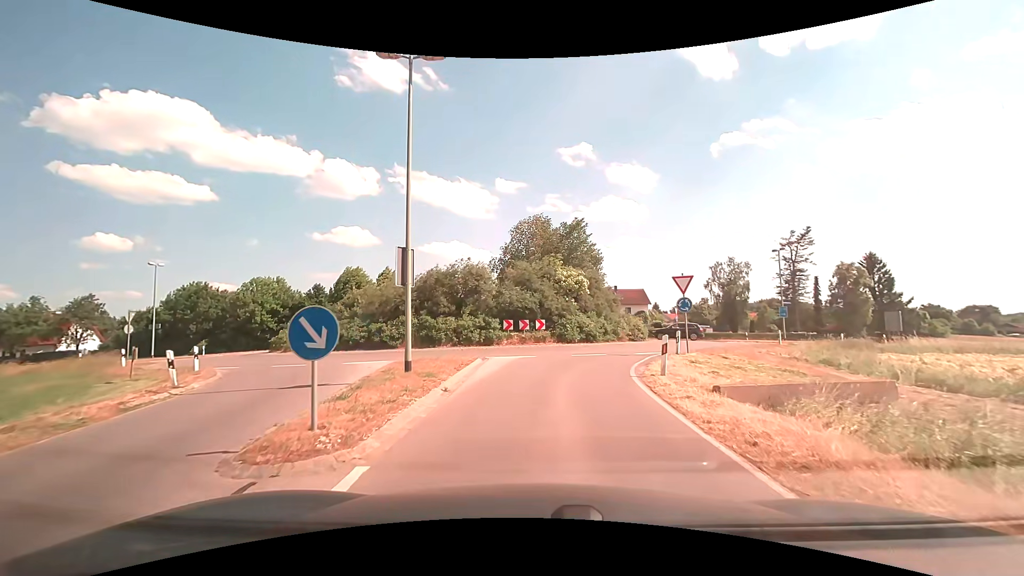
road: tertiary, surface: asphalt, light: Day
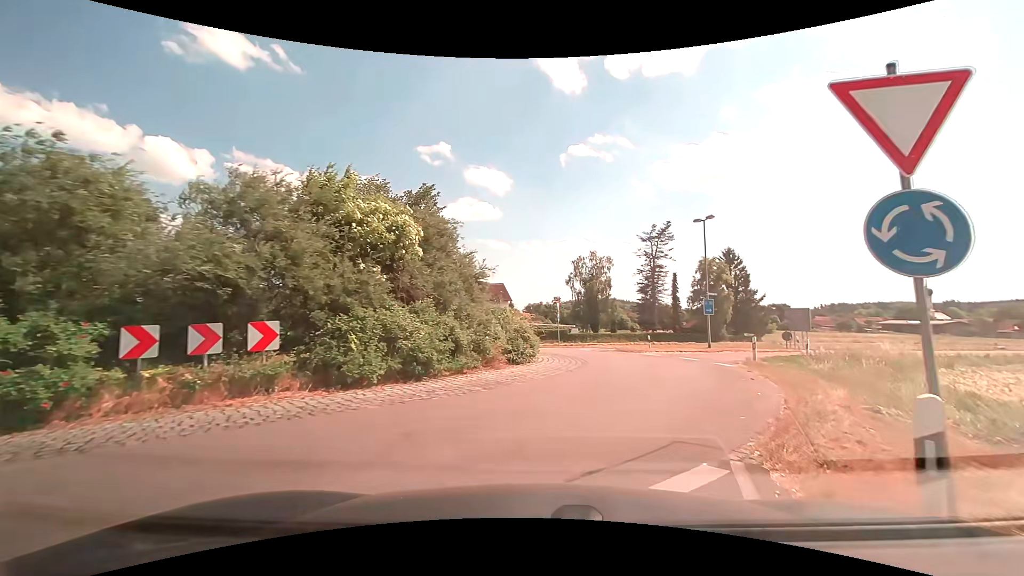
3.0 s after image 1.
(+1.7, +17.2) m; +16°
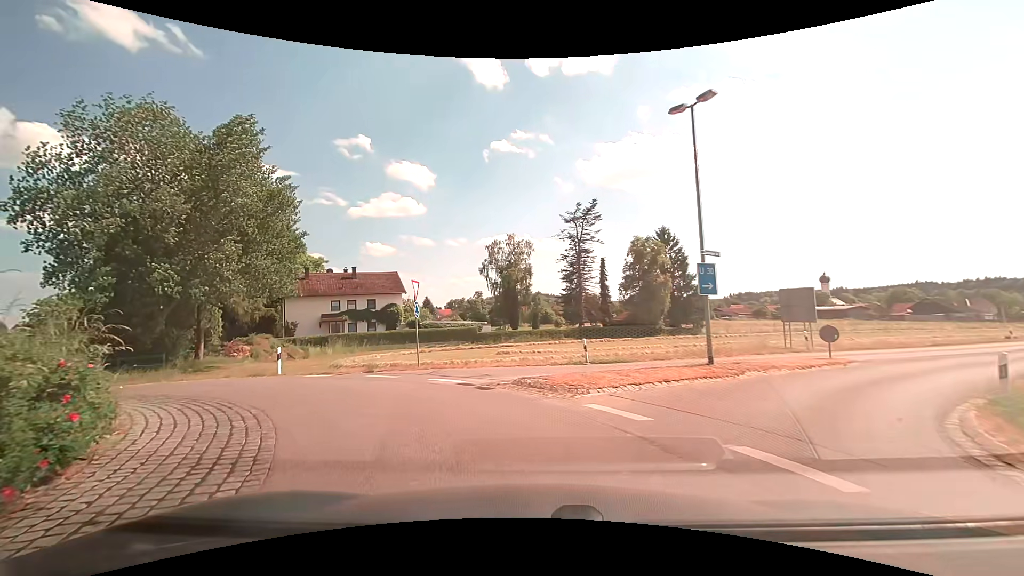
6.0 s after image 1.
(+3.0, +16.3) m; +9°
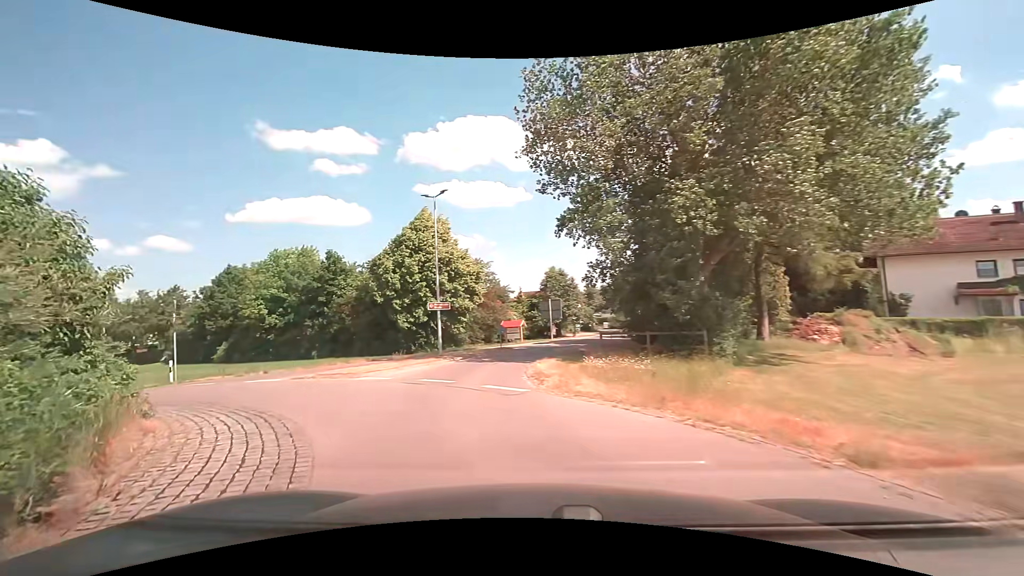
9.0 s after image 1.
(-7.7, +14.3) m; -59°
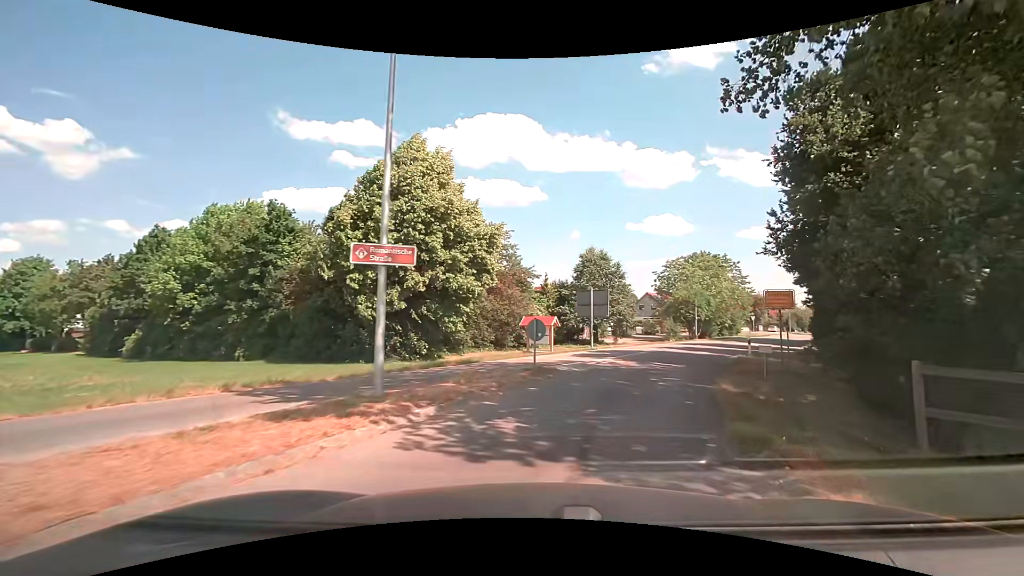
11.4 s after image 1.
(-1.9, +15.4) m; -2°
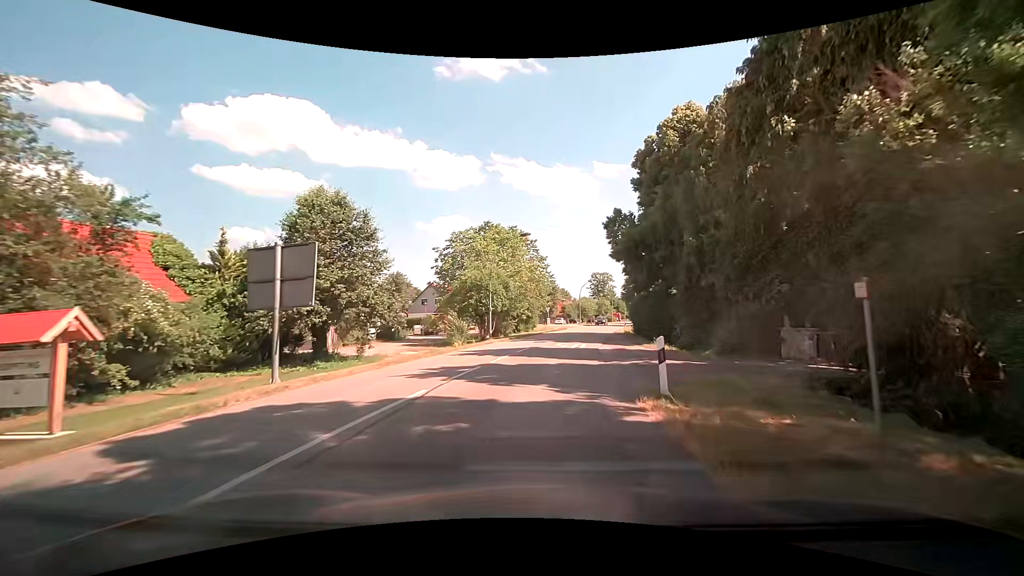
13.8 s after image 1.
(+4.7, +19.0) m; +25°
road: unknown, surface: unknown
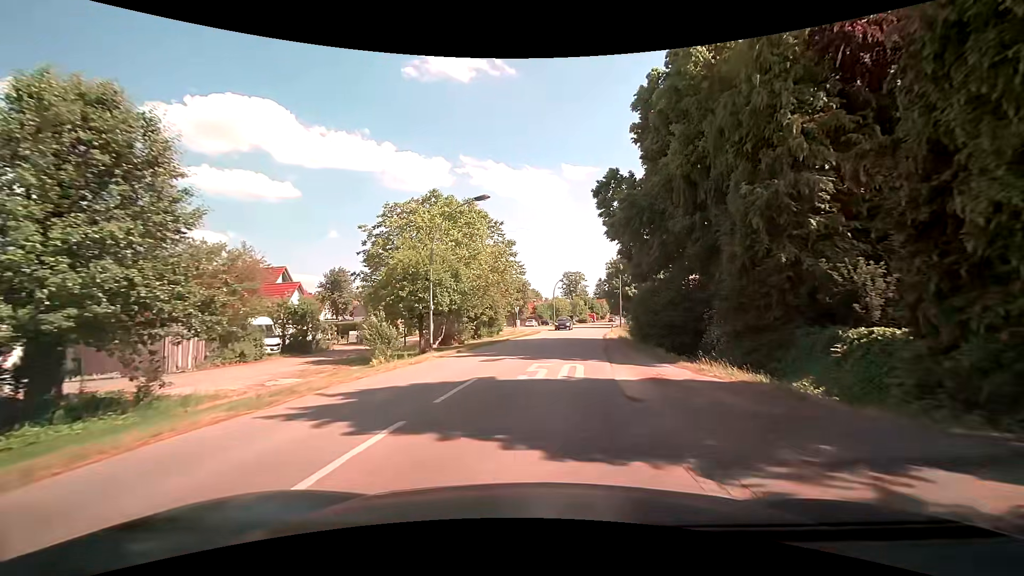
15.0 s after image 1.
(+0.2, +11.7) m; +3°
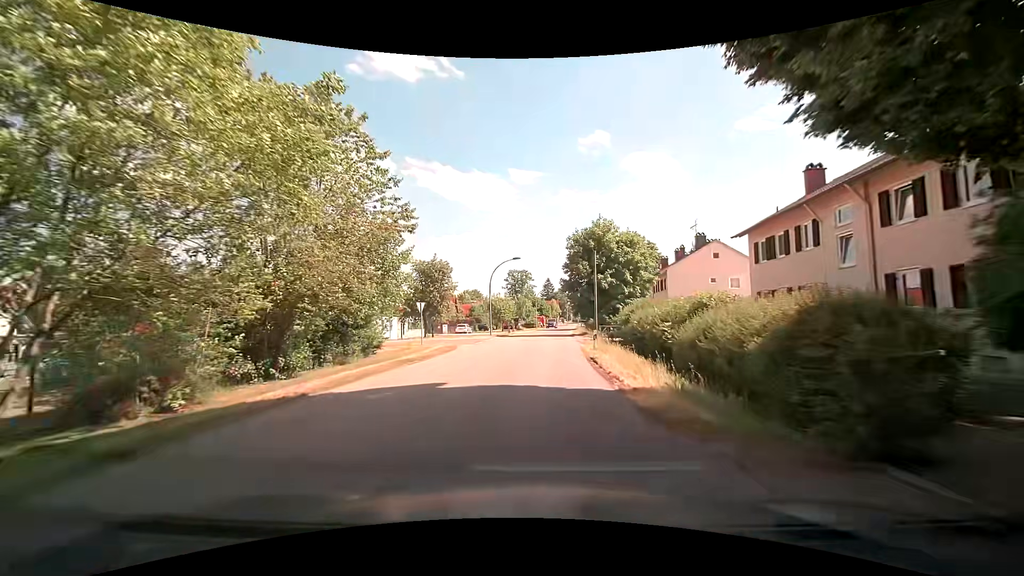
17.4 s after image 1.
(+1.7, +24.0) m; +6°
